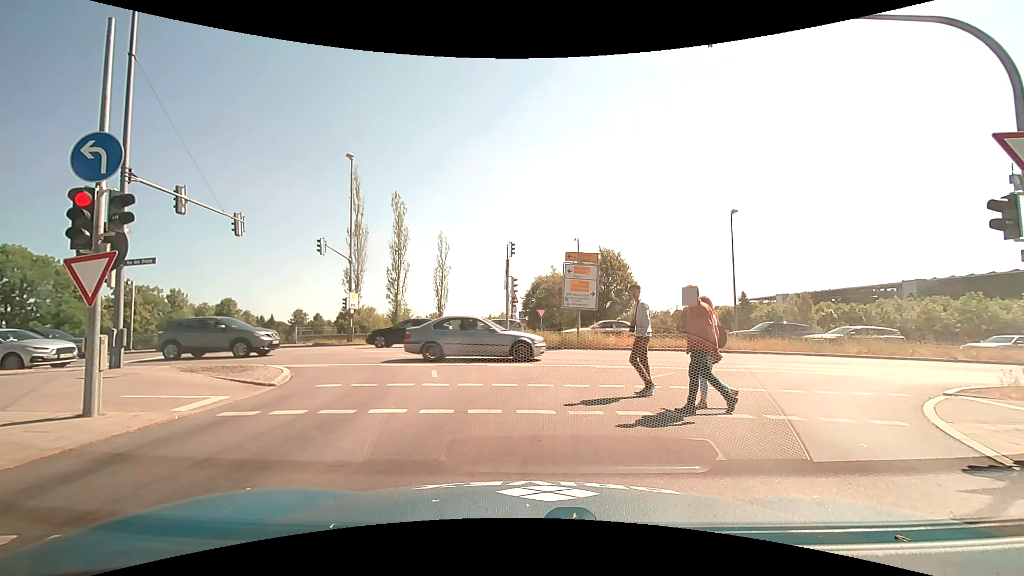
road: motorway_link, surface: asphalt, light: Day
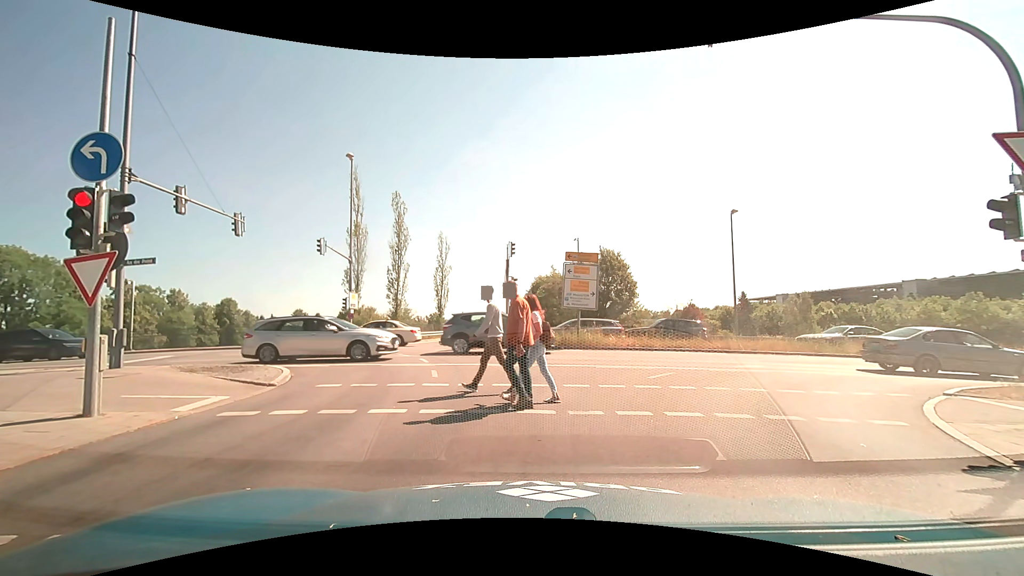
(0.0, 0.0) m; 0°
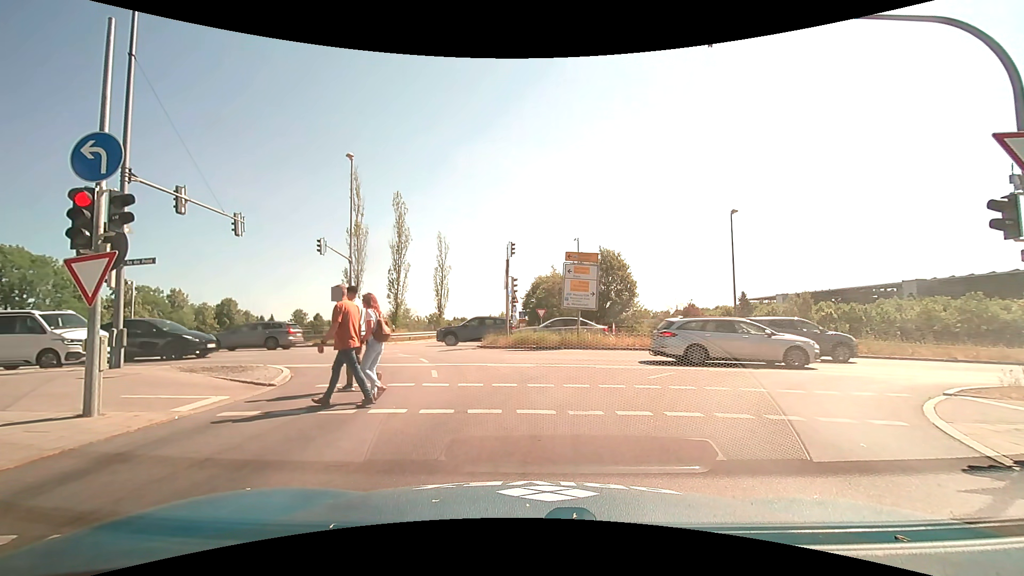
(0.0, 0.0) m; 0°
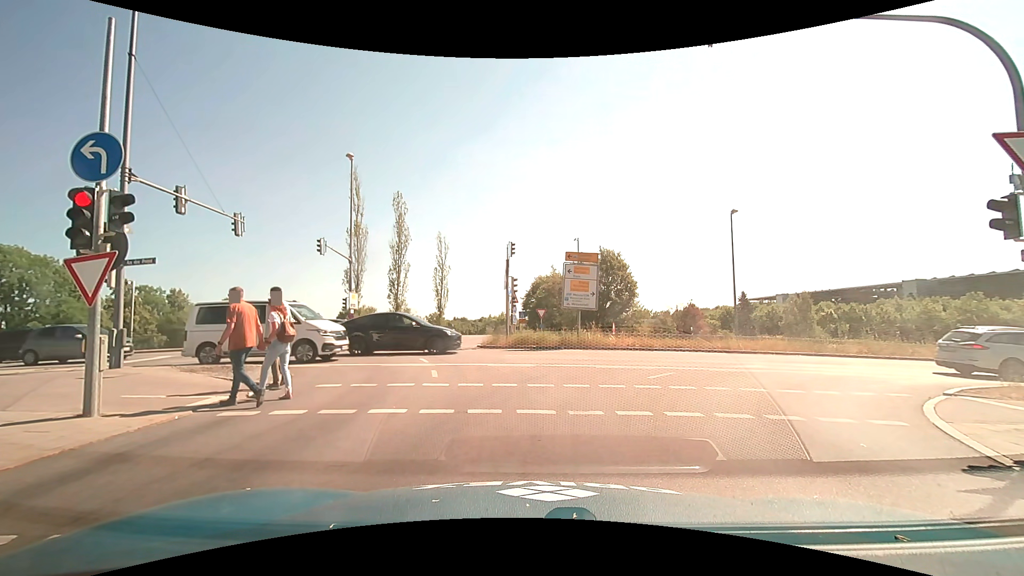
(0.0, 0.0) m; 0°
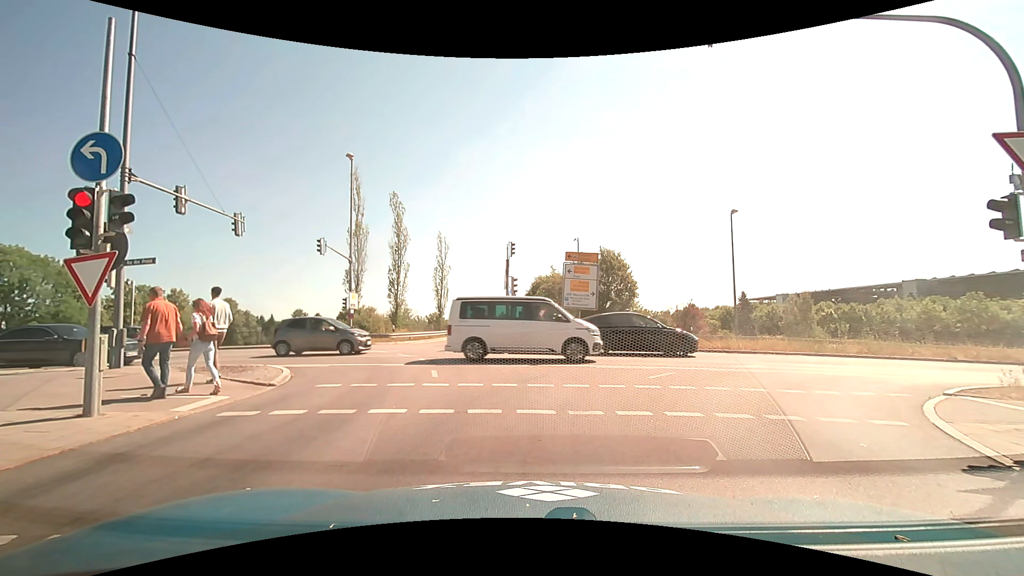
(0.0, 0.0) m; 0°
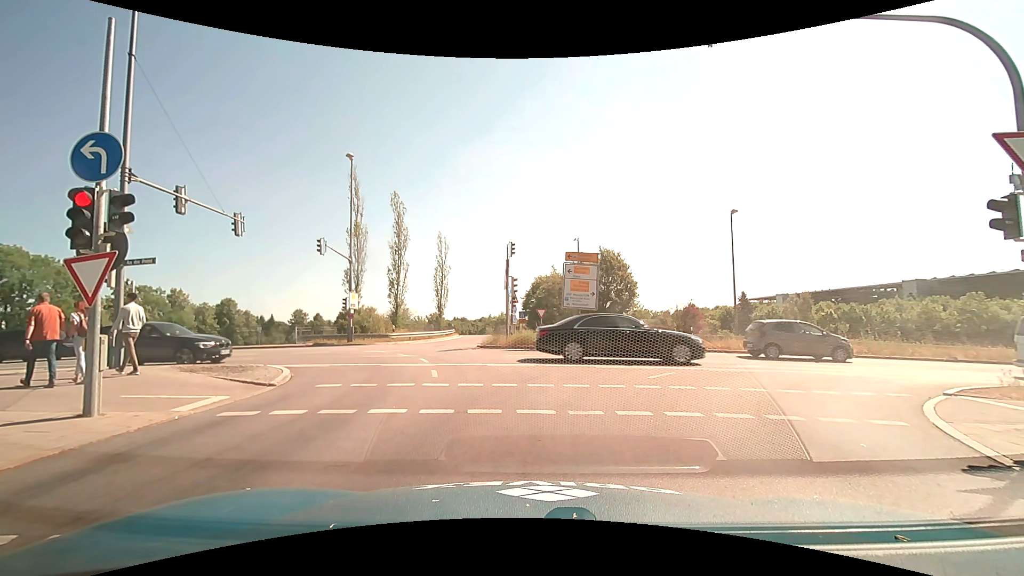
(0.0, 0.0) m; 0°
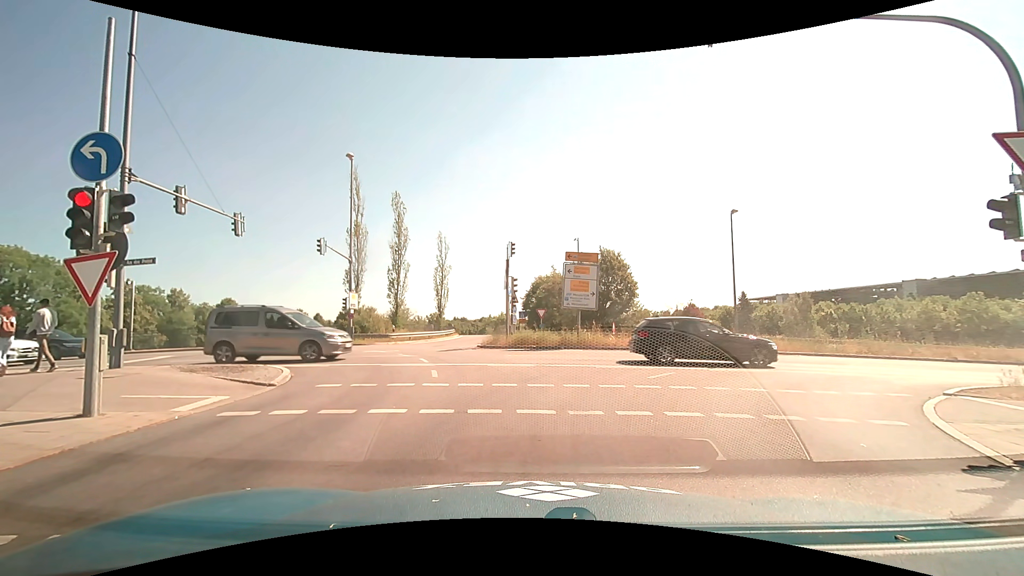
(0.0, 0.0) m; 0°
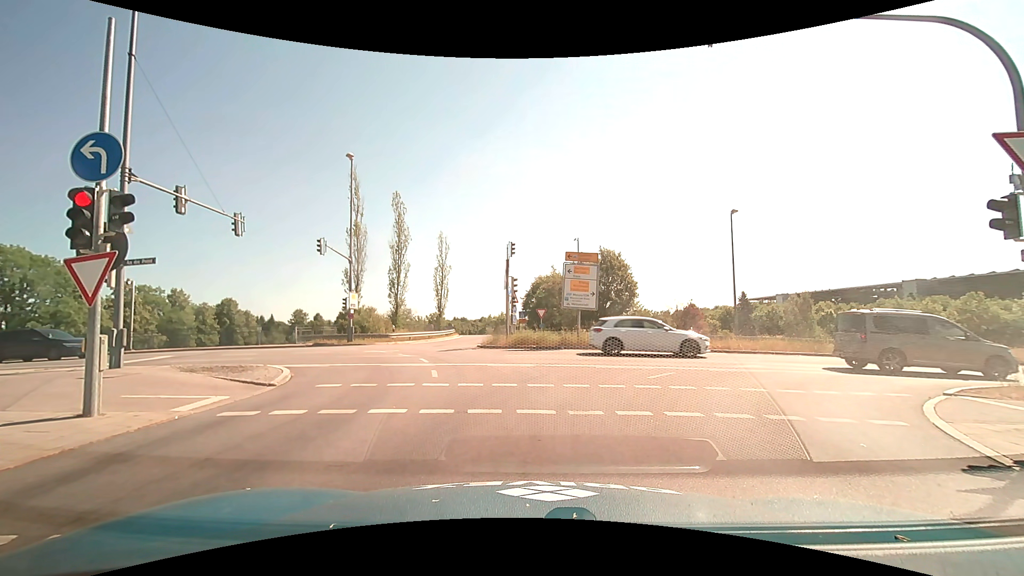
(0.0, 0.0) m; 0°
(0, +10) (-2, +20) (-9, +27) (-19, +30) (-29, +31) (-39, +32) (-49, +32) (-59, +32) (-69, +31) (-79, +31) m
